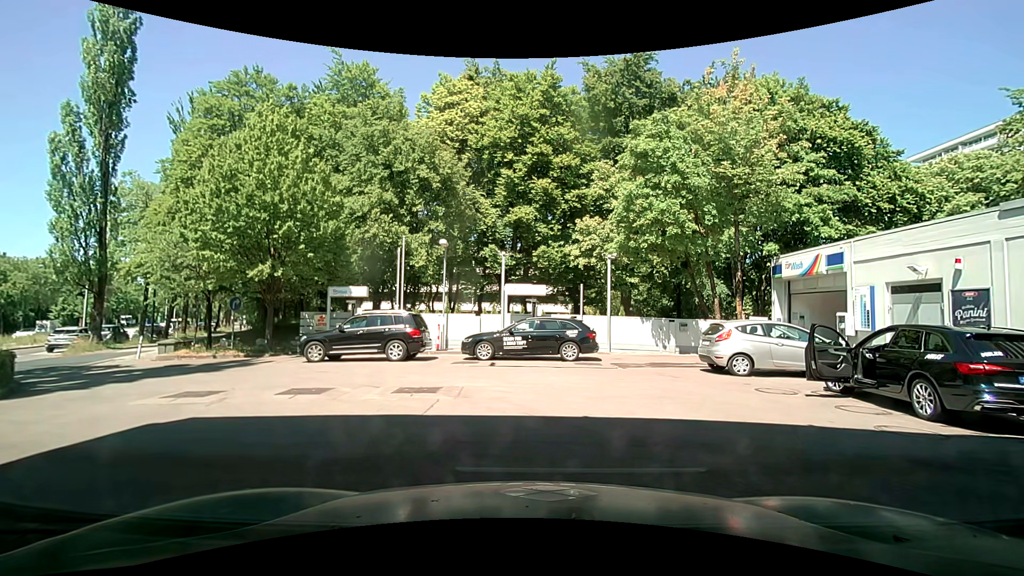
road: service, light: Day
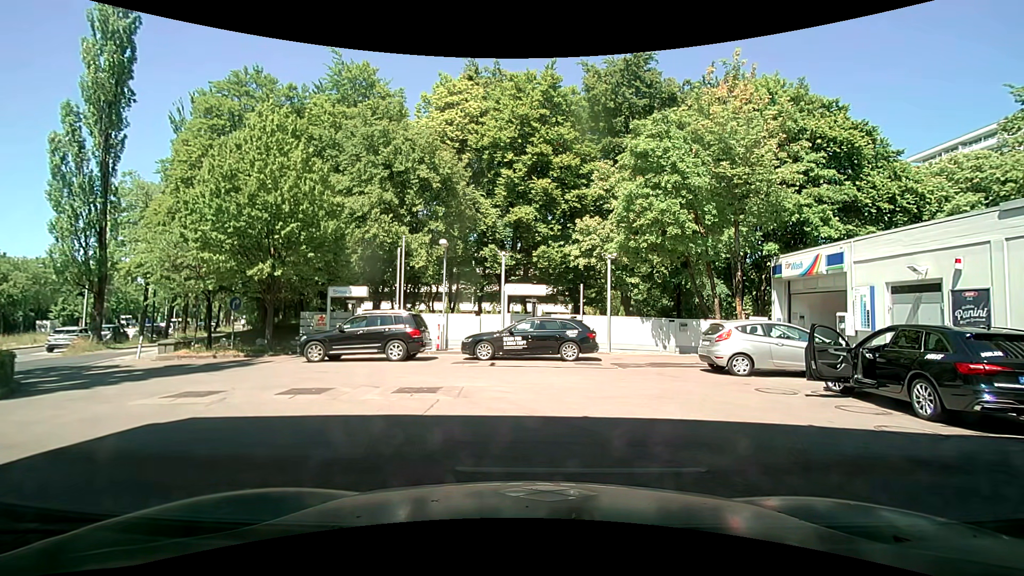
(0.0, 0.0) m; 0°
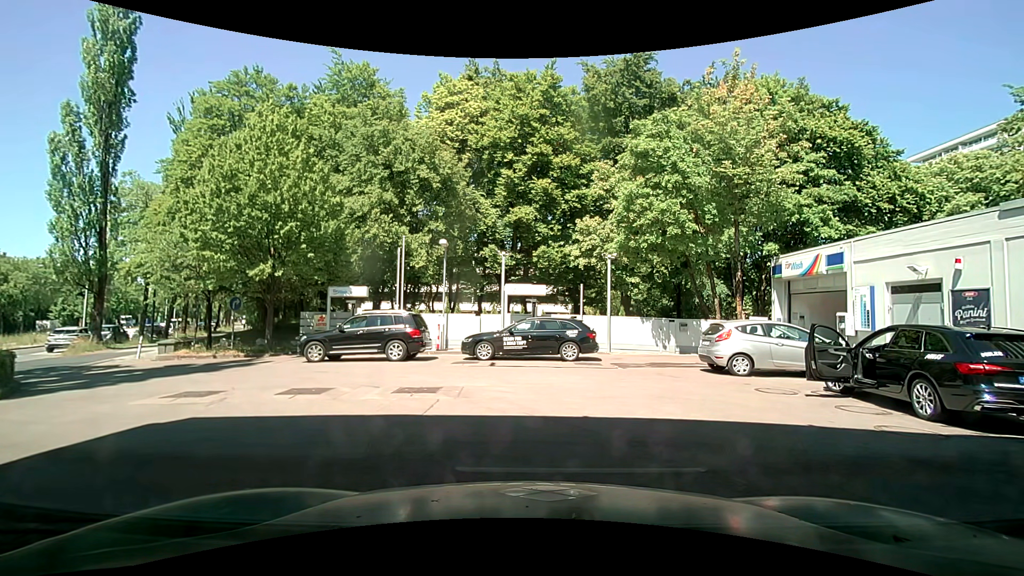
(0.0, 0.0) m; 0°
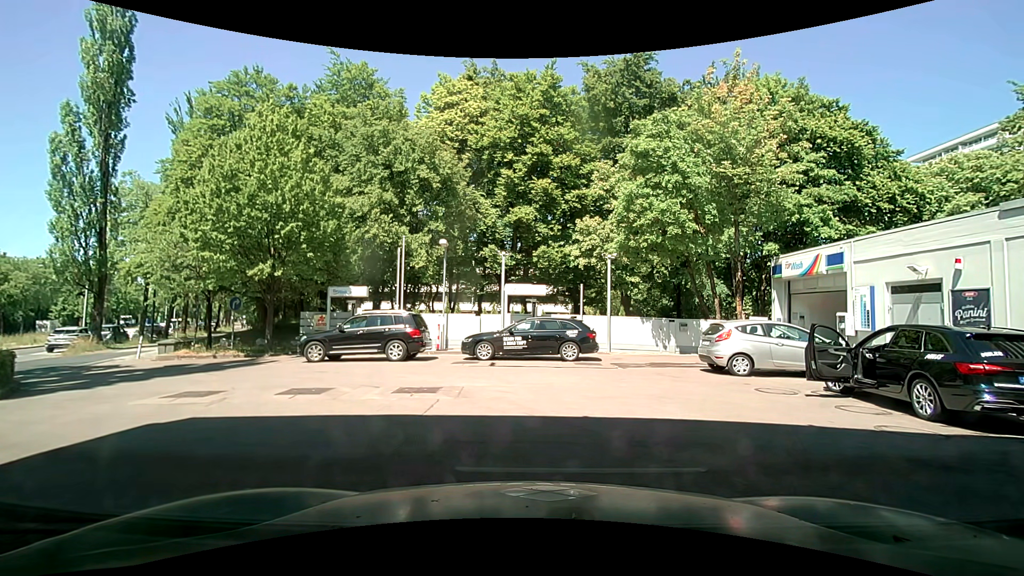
(0.0, 0.0) m; 0°
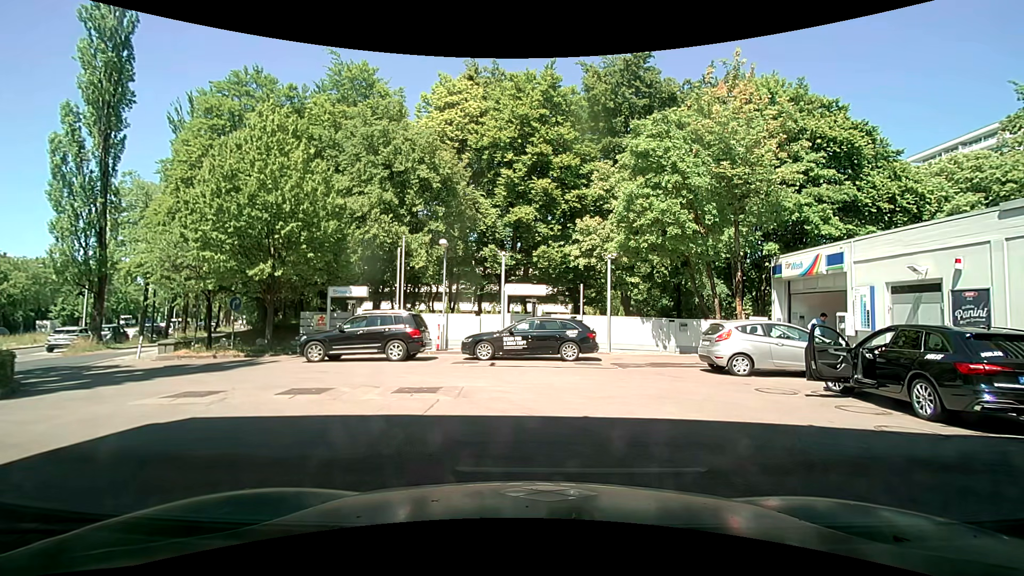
(0.0, 0.0) m; 0°
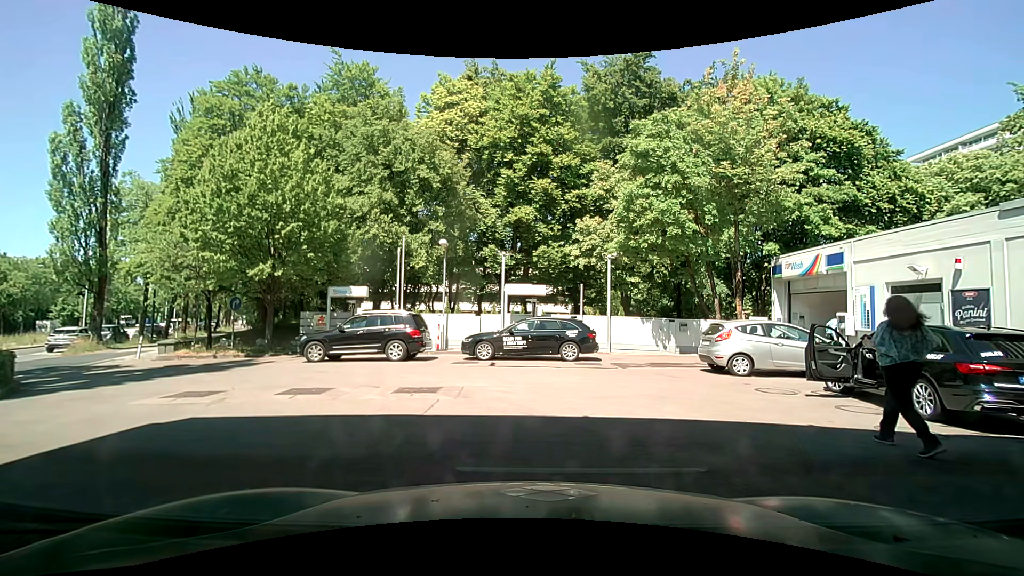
(0.0, 0.0) m; 0°
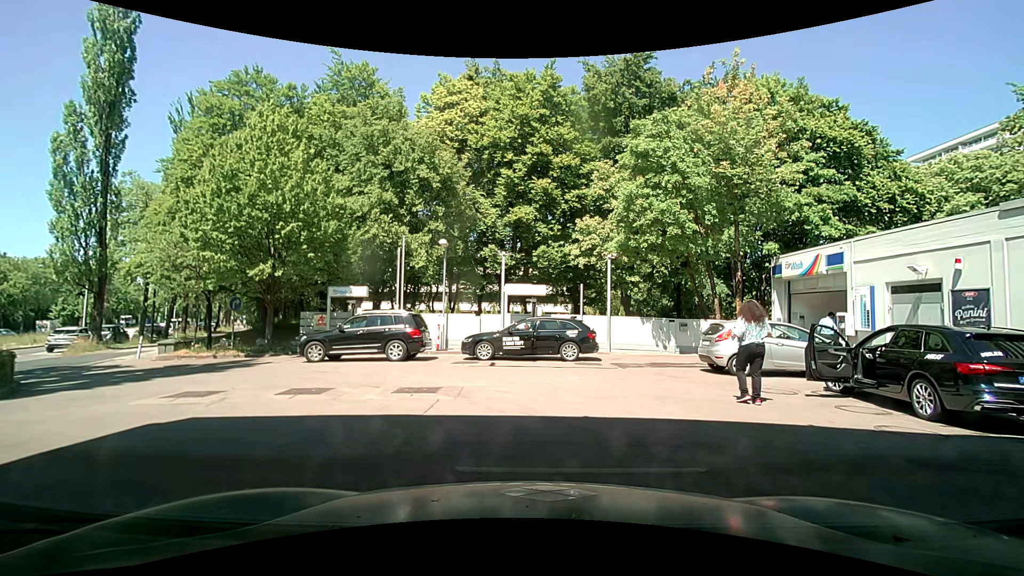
(0.0, 0.0) m; 0°
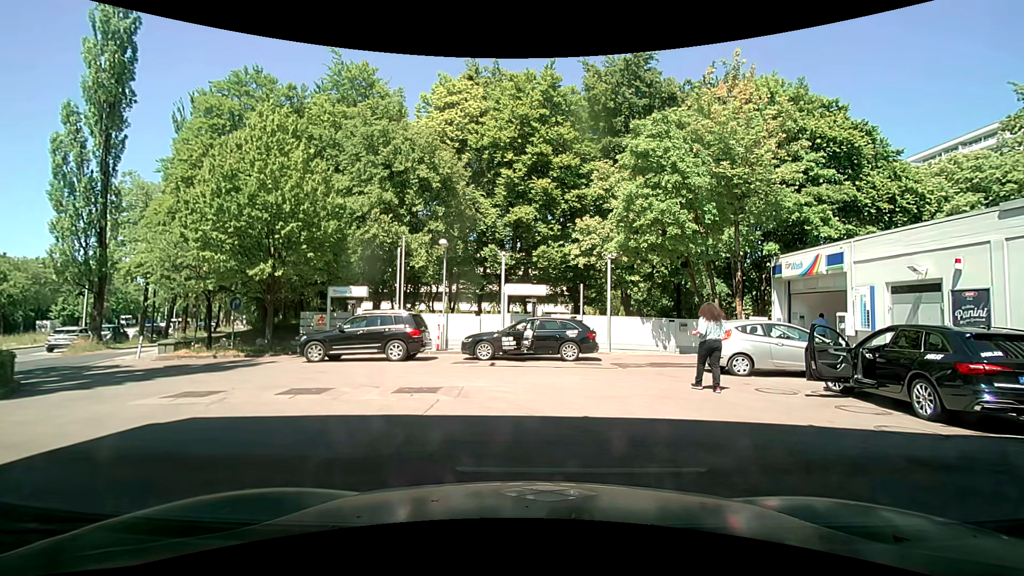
(0.0, 0.0) m; 0°
